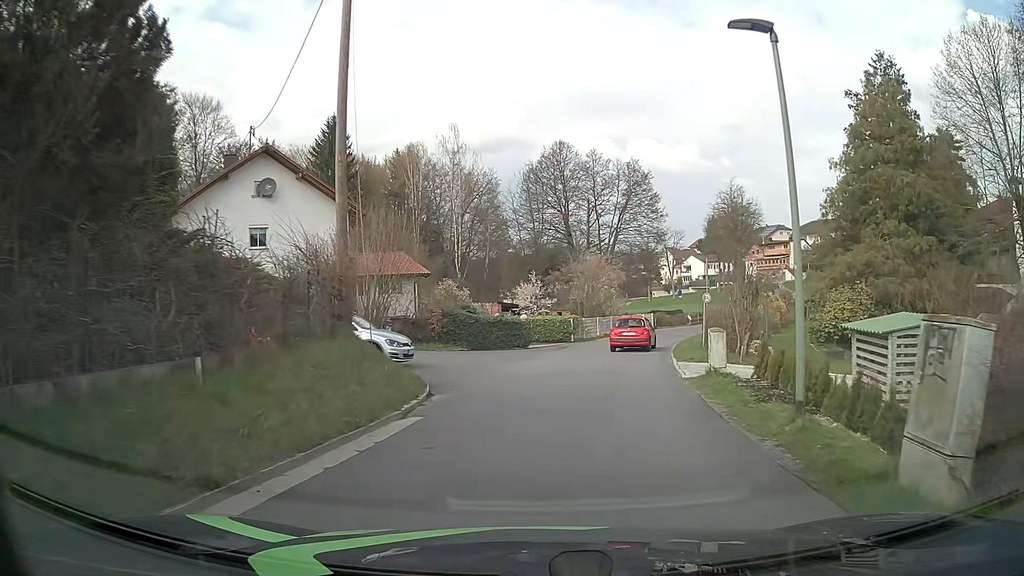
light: Day
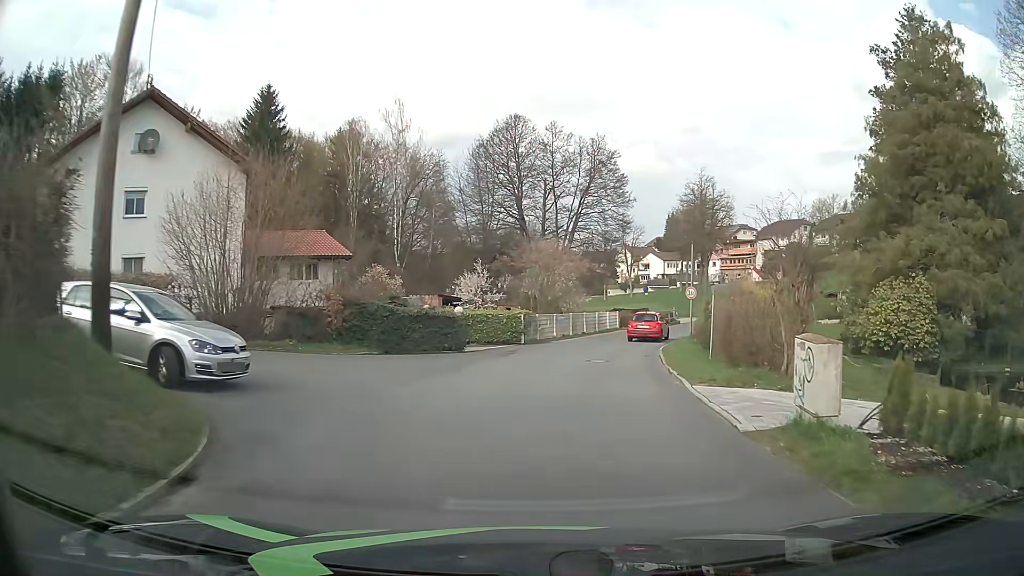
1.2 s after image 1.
(+0.2, +8.4) m; +3°
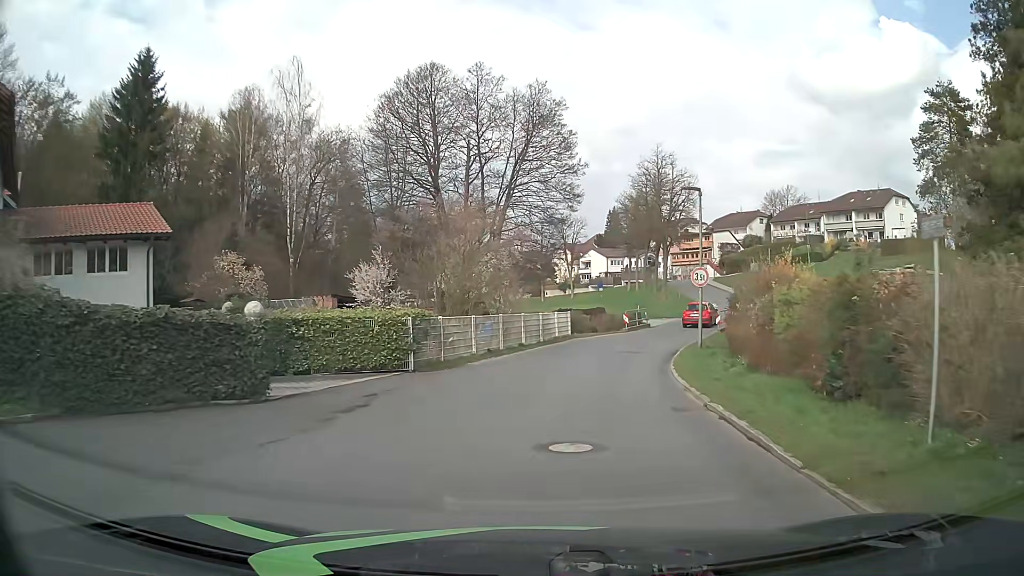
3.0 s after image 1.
(+0.8, +13.7) m; +6°
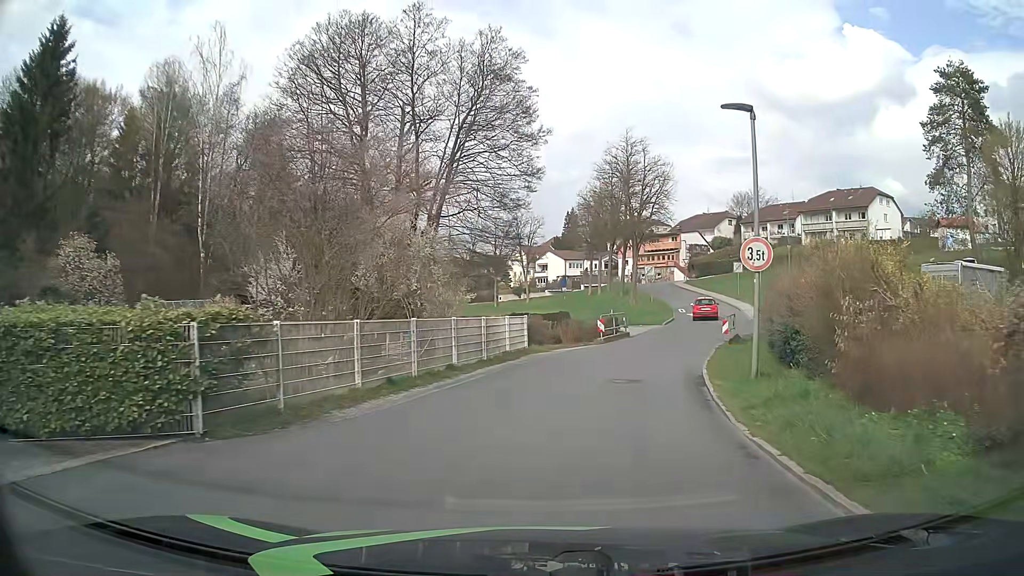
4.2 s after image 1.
(+0.2, +9.0) m; +3°
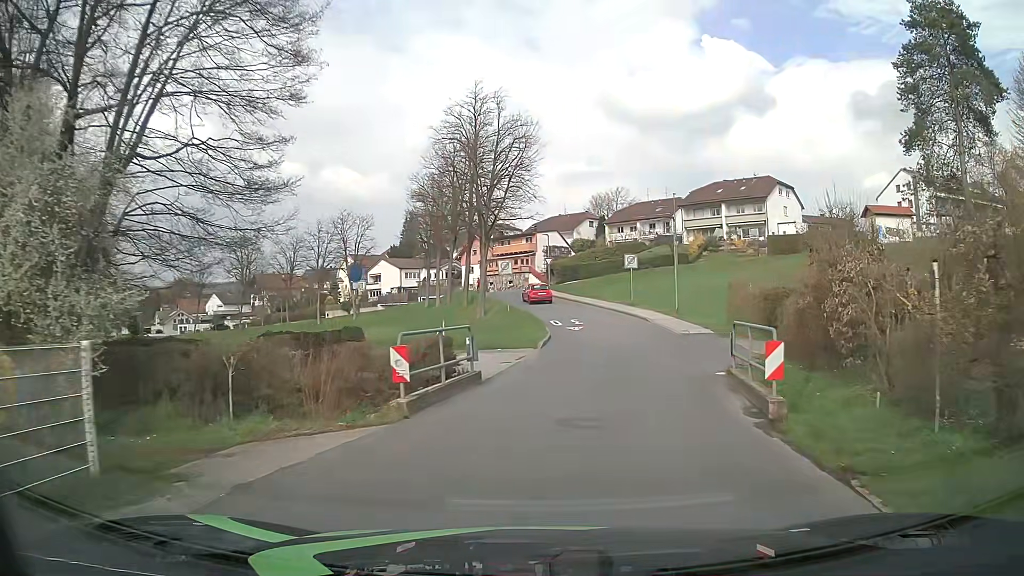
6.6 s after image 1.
(+2.1, +17.8) m; +14°
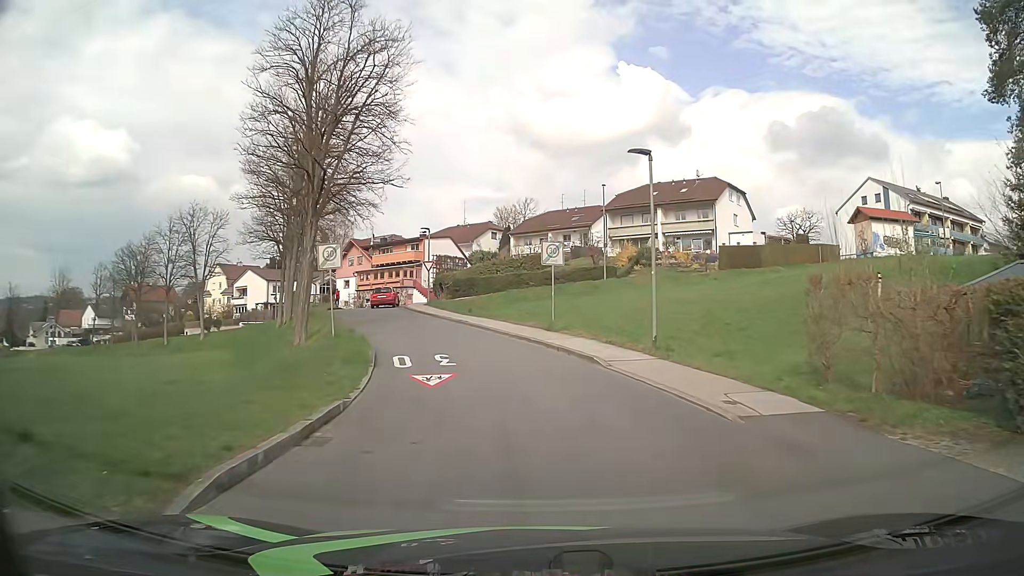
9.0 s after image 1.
(+1.6, +18.5) m; +8°
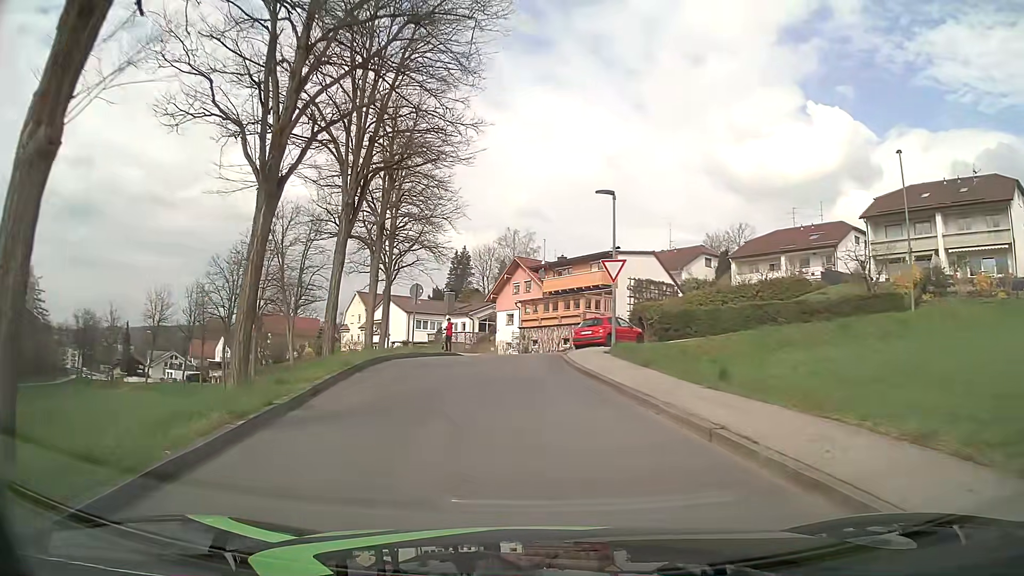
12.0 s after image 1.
(-3.1, +23.4) m; -18°
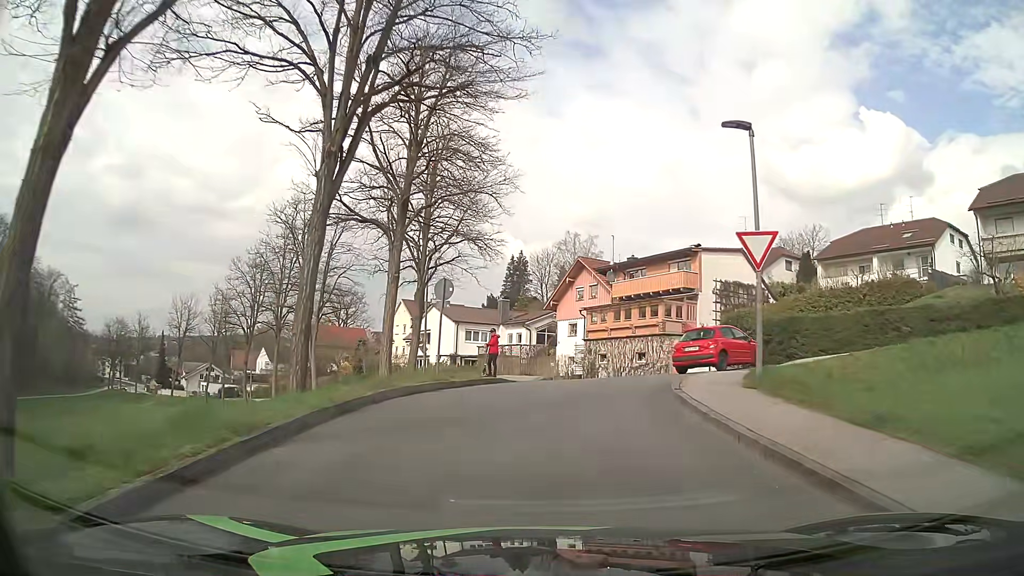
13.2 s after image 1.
(-0.5, +8.3) m; -5°
